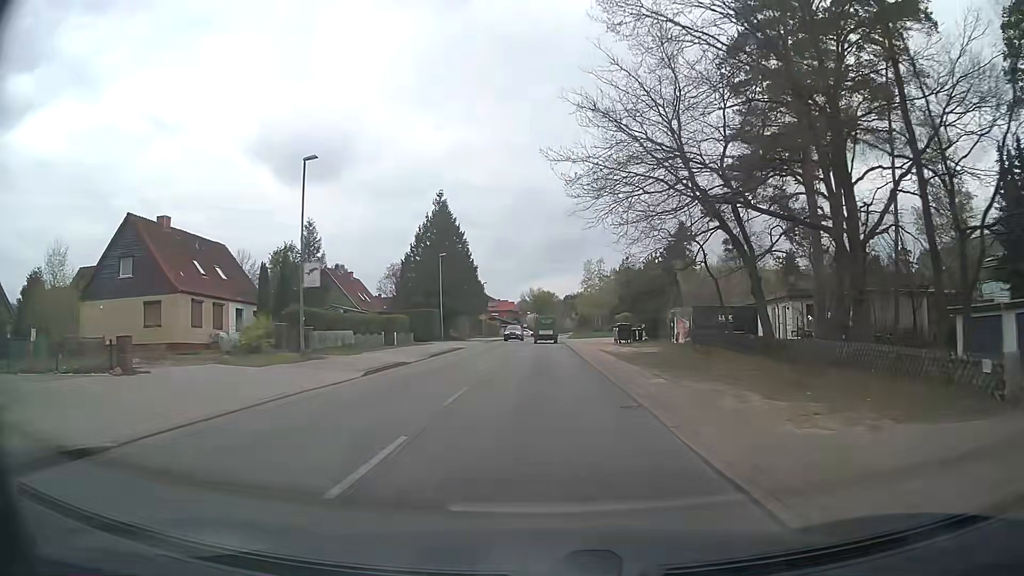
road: tertiary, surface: asphalt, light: Day
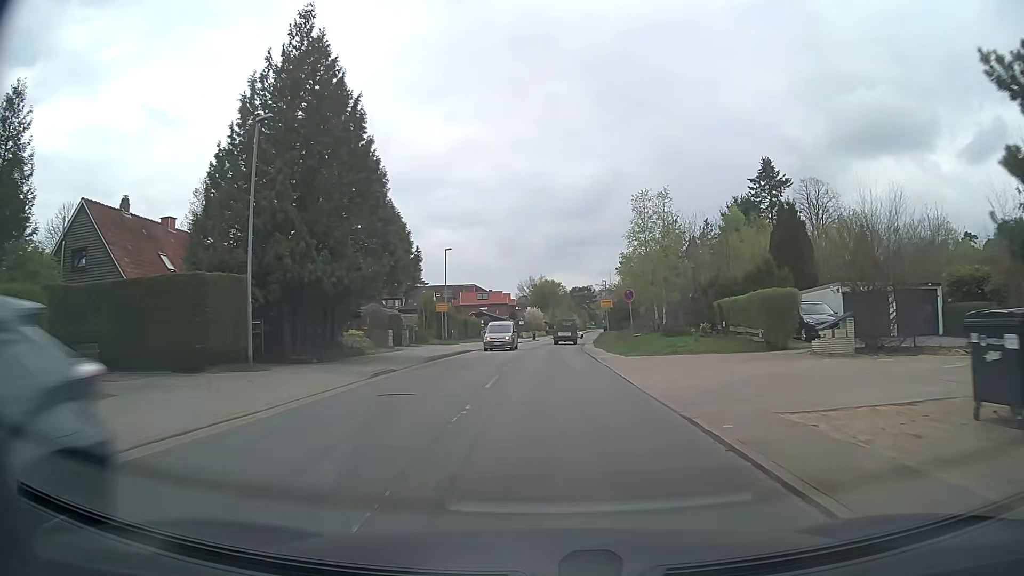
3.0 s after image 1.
(-0.5, +40.2) m; -1°
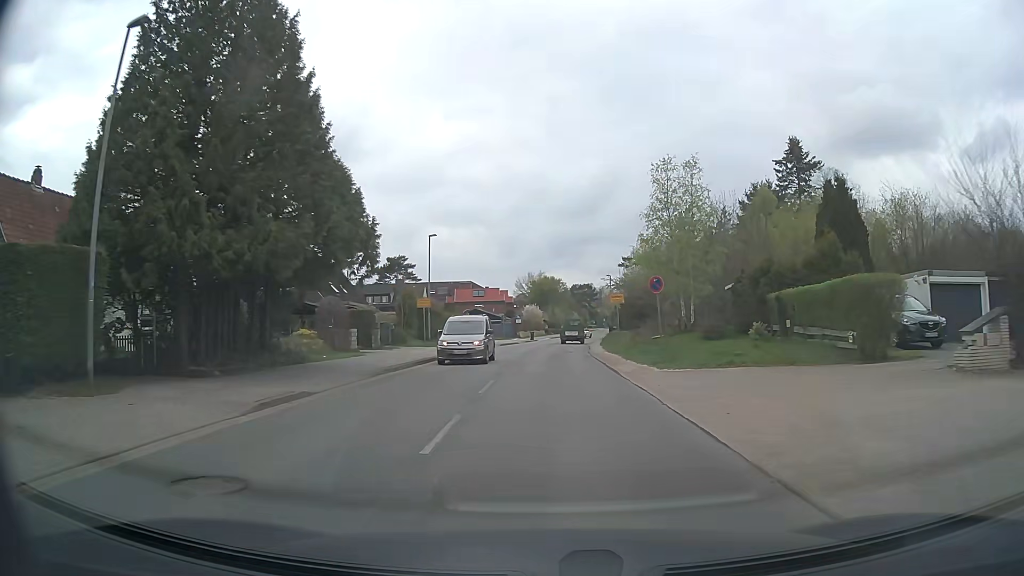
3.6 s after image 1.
(0.0, +7.7) m; 0°
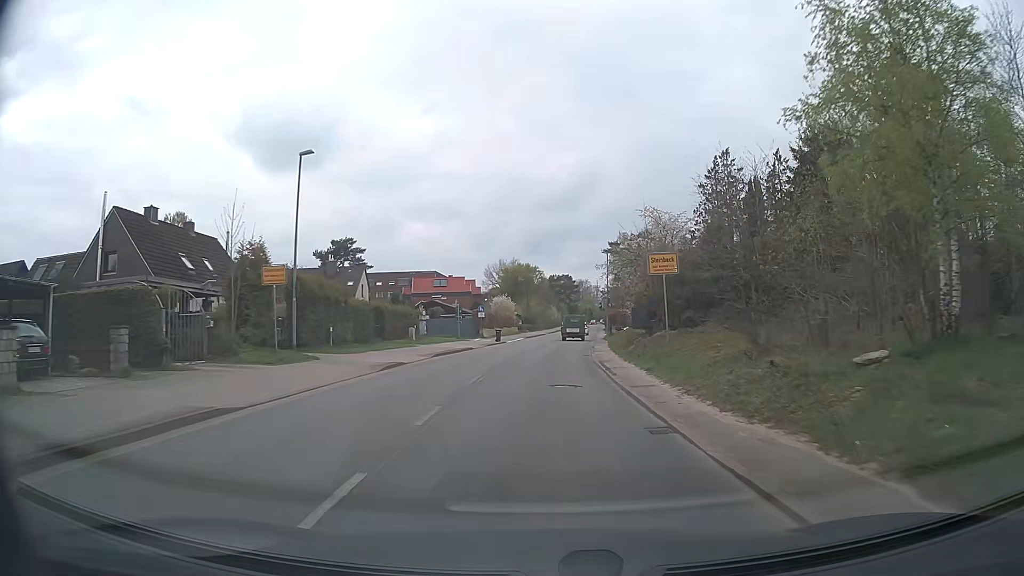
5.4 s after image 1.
(+0.4, +22.7) m; +2°
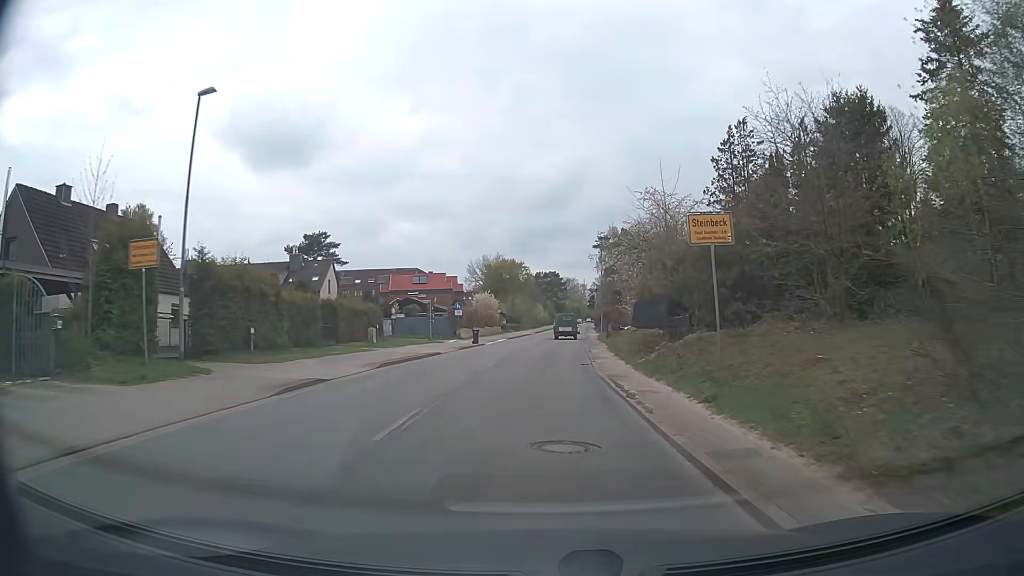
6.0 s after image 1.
(+0.1, +7.5) m; +1°
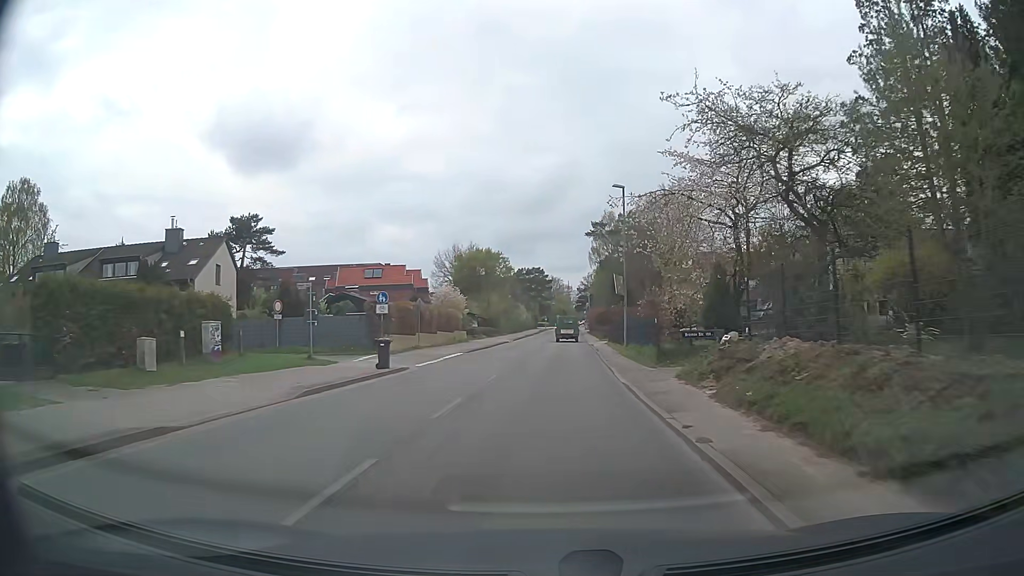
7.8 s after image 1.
(+0.2, +22.6) m; +1°
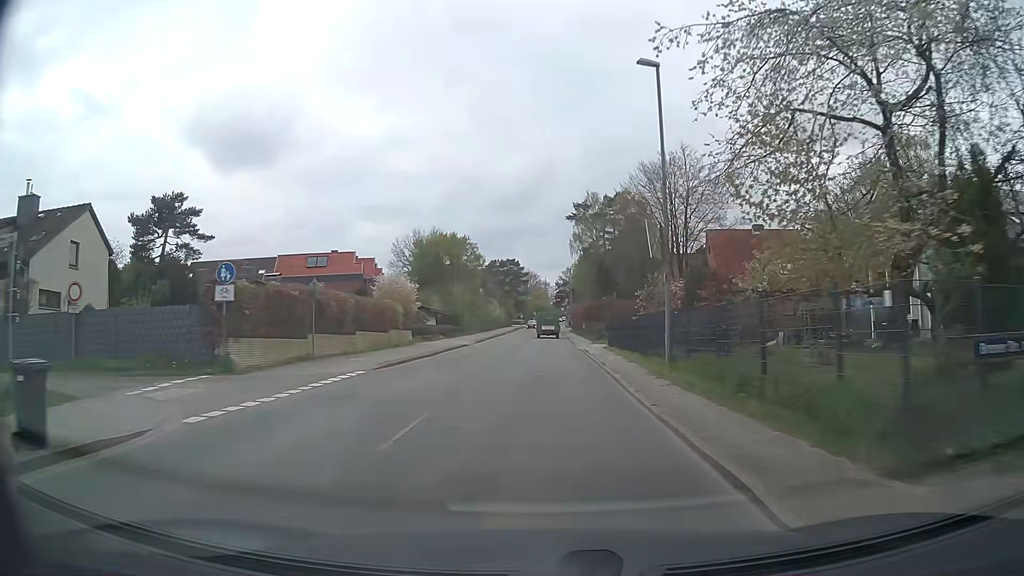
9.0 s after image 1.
(+0.3, +15.1) m; +2°
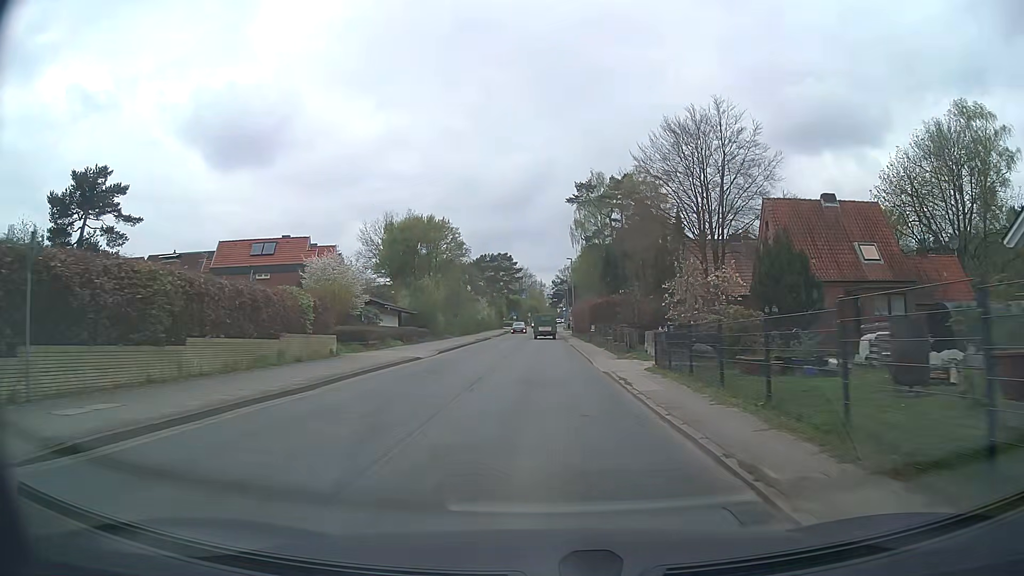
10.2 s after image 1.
(+0.1, +15.2) m; +1°
(0, +10) (0, +20) (0, +30) (0, +40) (0, +50) (0, +60) (0, +70) (0, +80) (0, +90) (+1, +100) m
